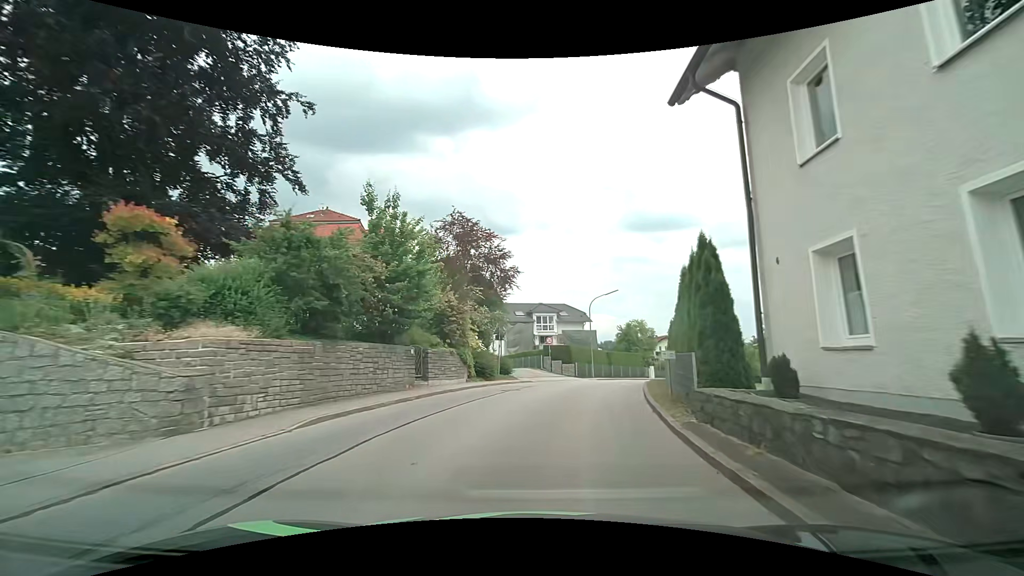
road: tertiary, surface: asphalt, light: Day
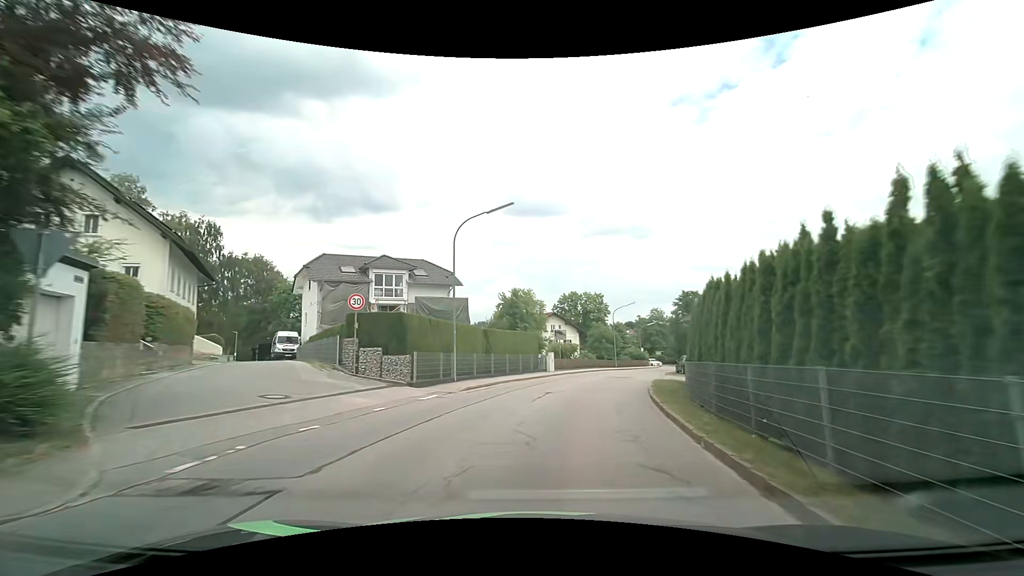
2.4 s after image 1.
(+3.0, +24.0) m; +14°
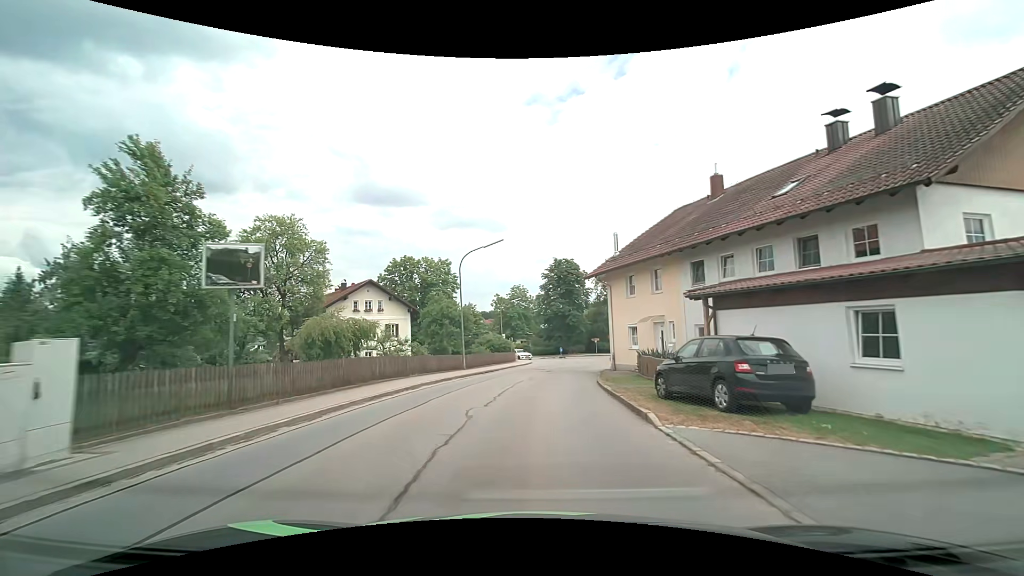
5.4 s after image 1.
(+5.1, +31.1) m; +17°
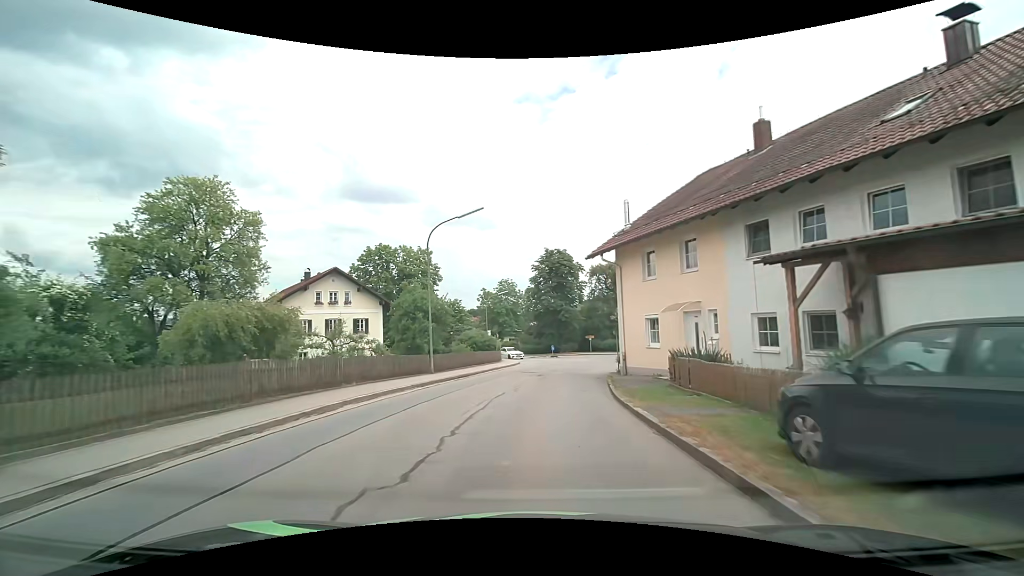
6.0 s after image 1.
(+0.1, +6.7) m; +2°
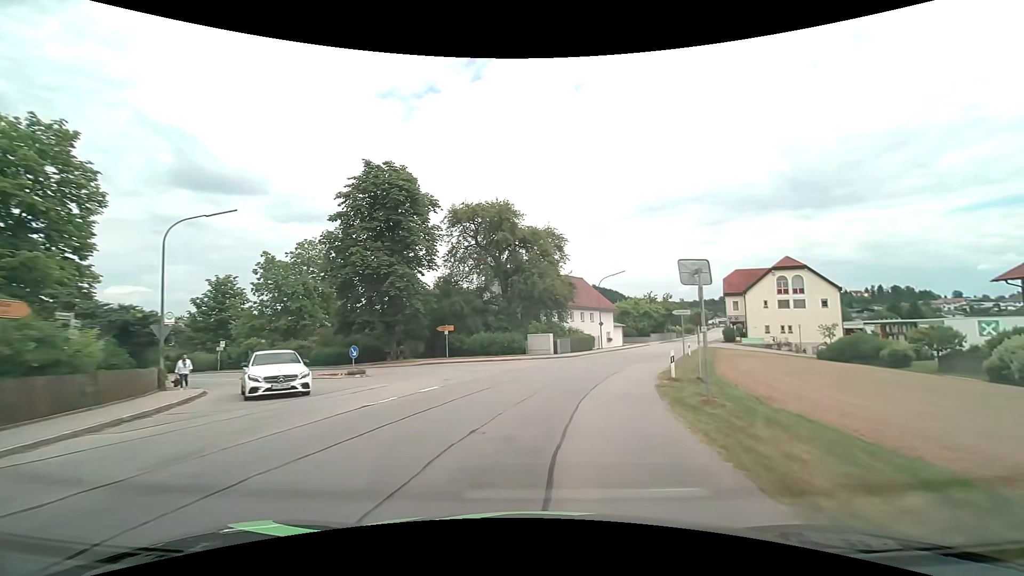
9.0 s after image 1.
(+3.4, +34.6) m; +15°
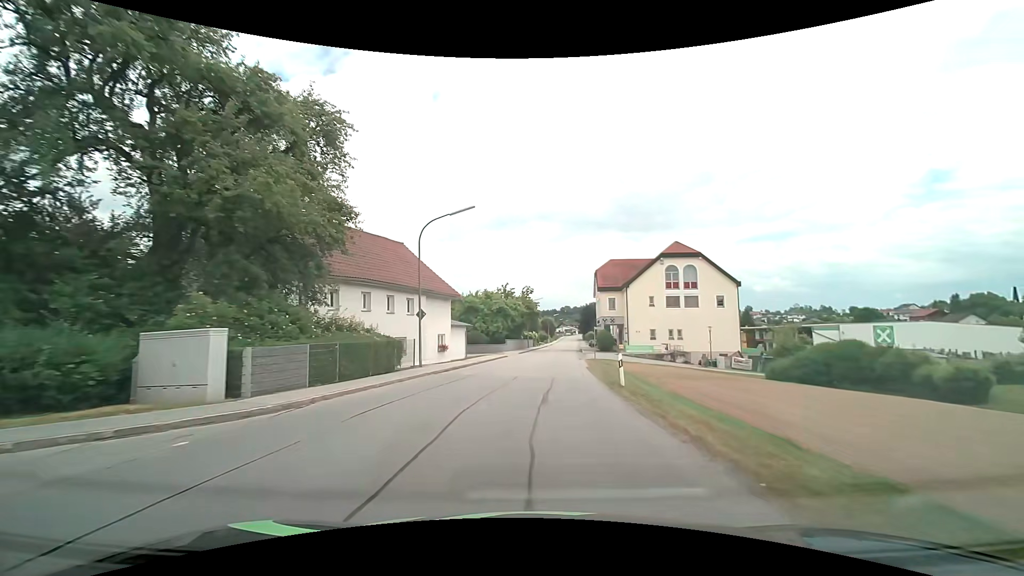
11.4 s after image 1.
(+4.7, +26.6) m; +18°
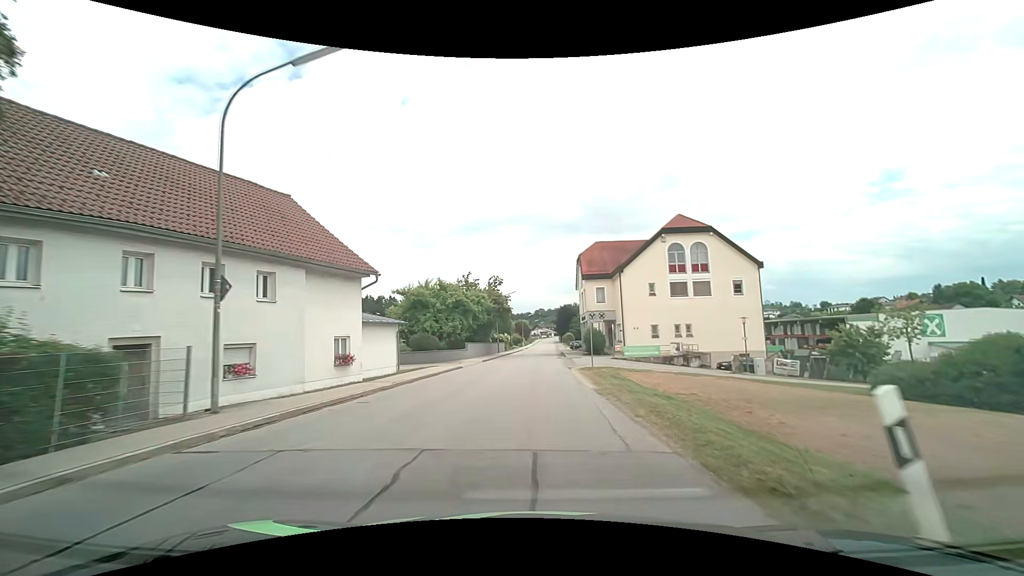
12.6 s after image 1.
(+0.4, +13.8) m; +3°
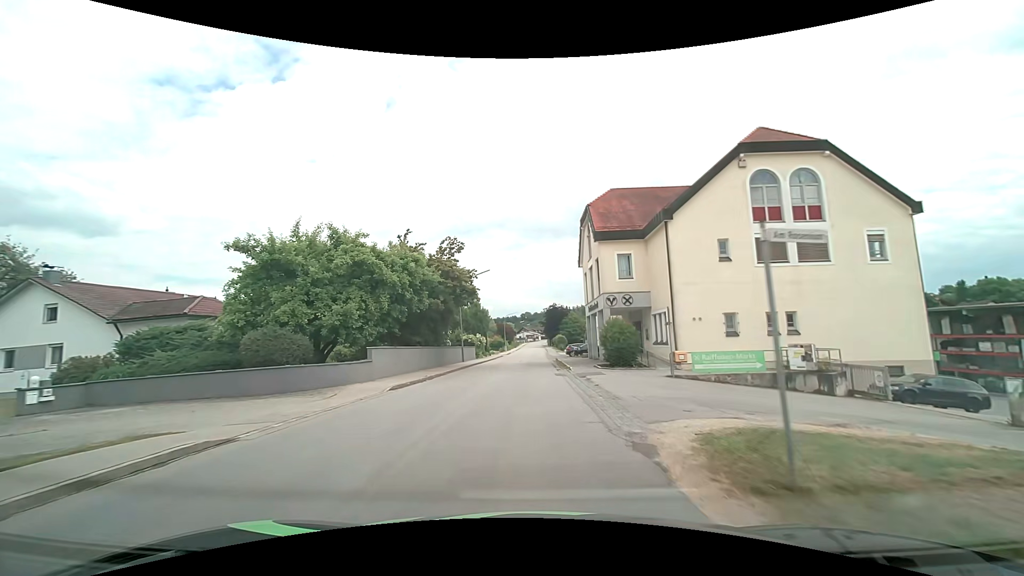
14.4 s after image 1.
(+0.4, +21.6) m; +2°
(0, +10) (0, +20) (0, +30) (0, +40) (0, +50) (0, +60) (0, +70) (0, +80) (0, +90) (0, +100) m
